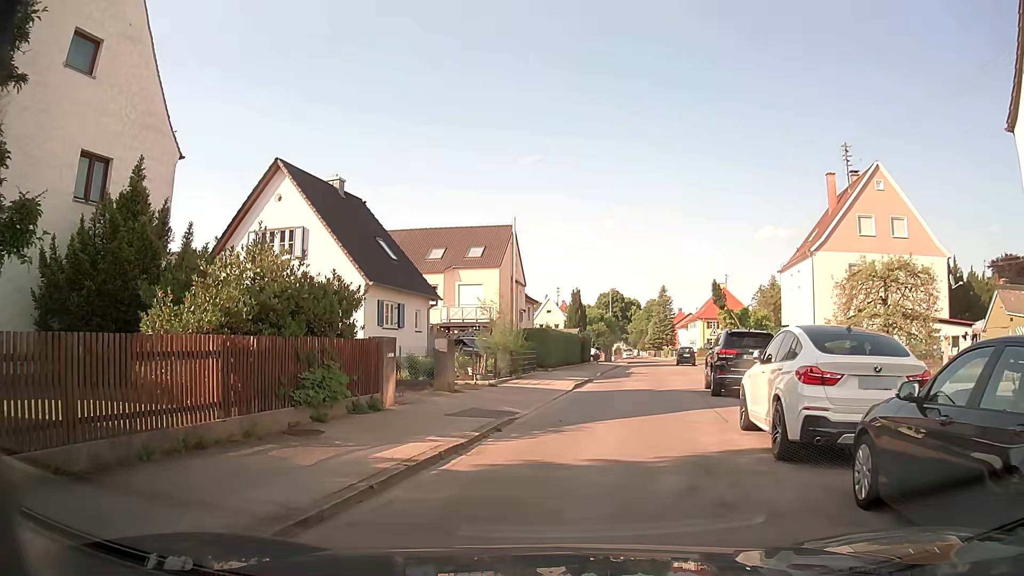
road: residential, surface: asphalt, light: Day
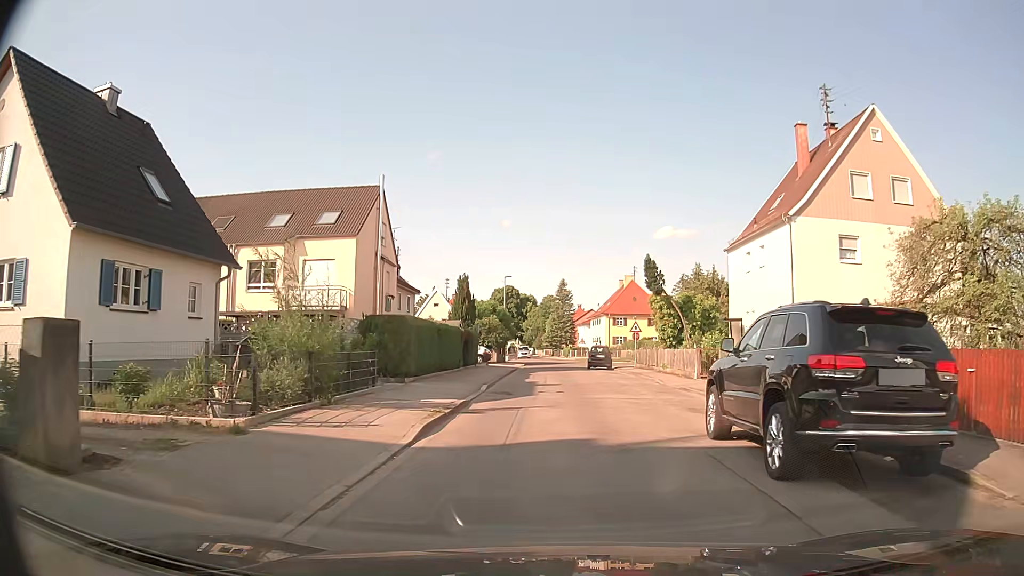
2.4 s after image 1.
(+0.7, +11.9) m; +8°
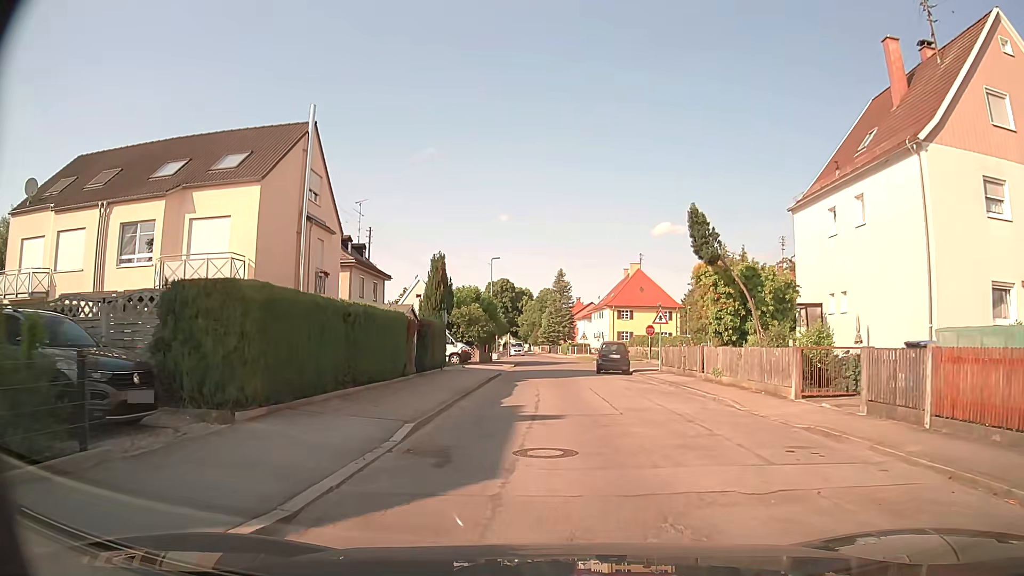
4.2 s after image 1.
(0.0, +11.3) m; -1°
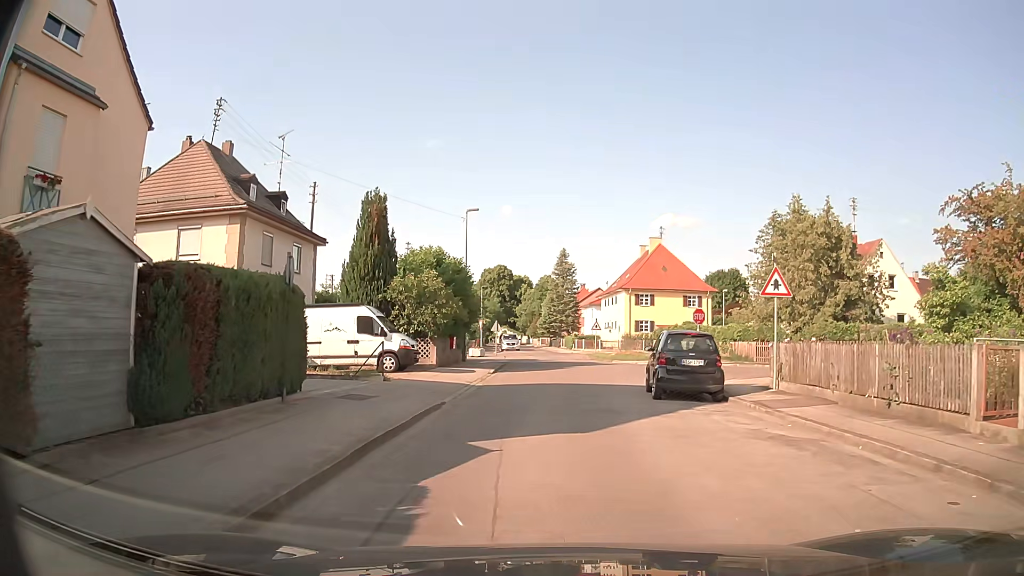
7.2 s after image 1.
(+0.4, +17.1) m; +1°
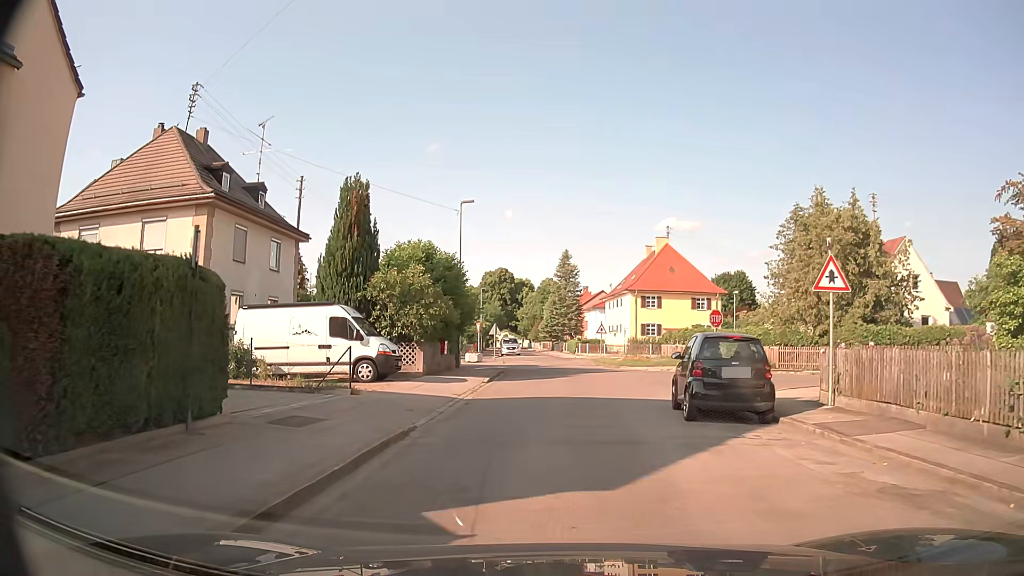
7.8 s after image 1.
(0.0, +3.3) m; 0°
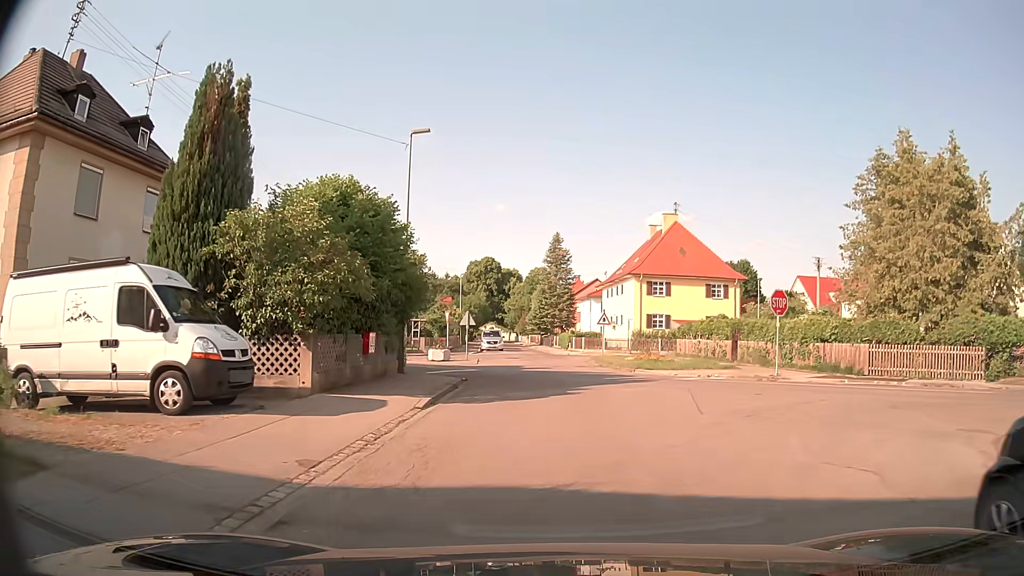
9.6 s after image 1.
(+0.1, +10.7) m; +1°
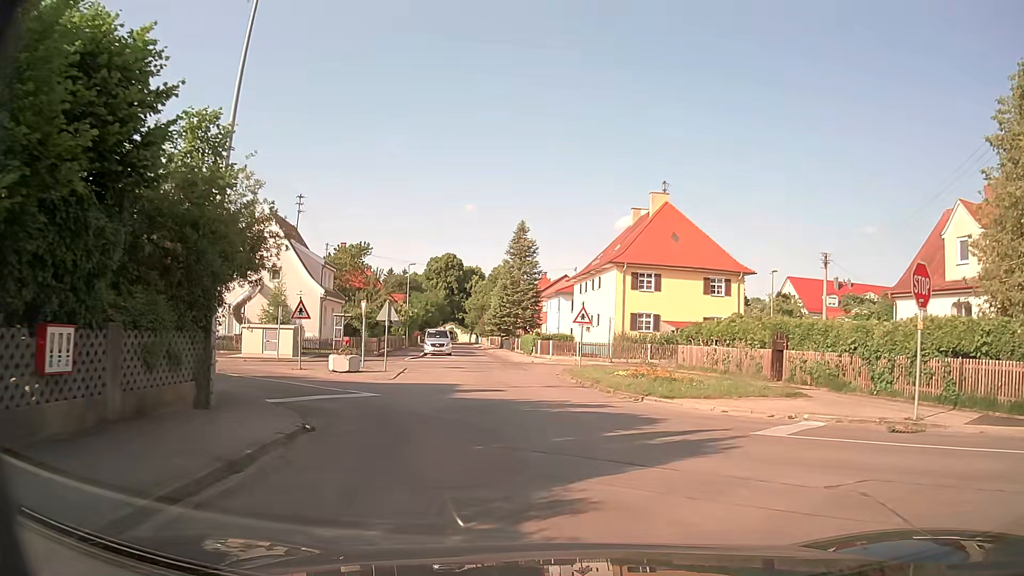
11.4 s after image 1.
(+0.4, +11.3) m; +3°
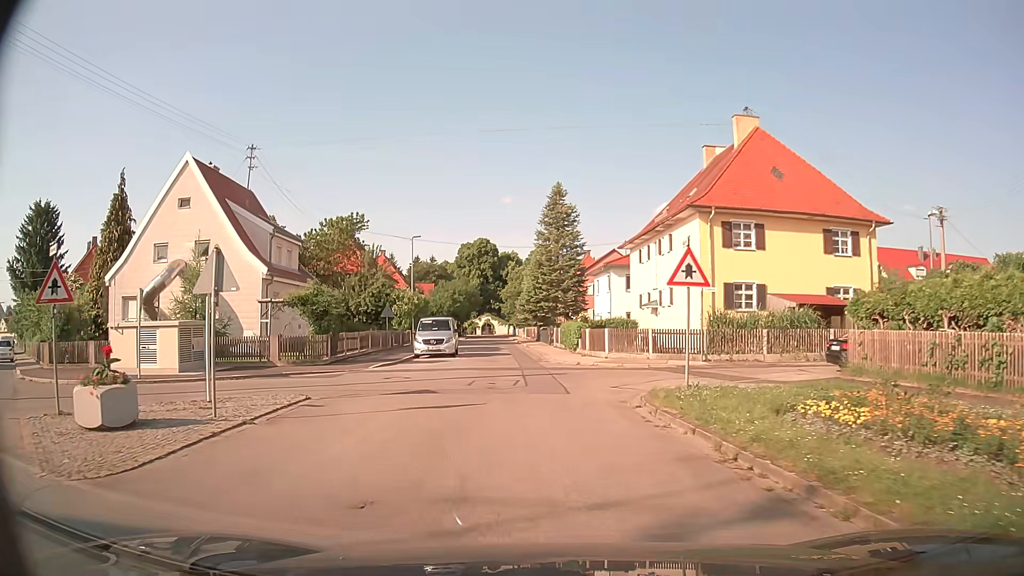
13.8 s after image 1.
(-0.2, +15.8) m; -2°
(-1, +10) (-2, +20) (-3, +30) (-4, +40) (-5, +50) (-6, +60) (-7, +70) (-8, +80) (-9, +90) (-10, +99) m
